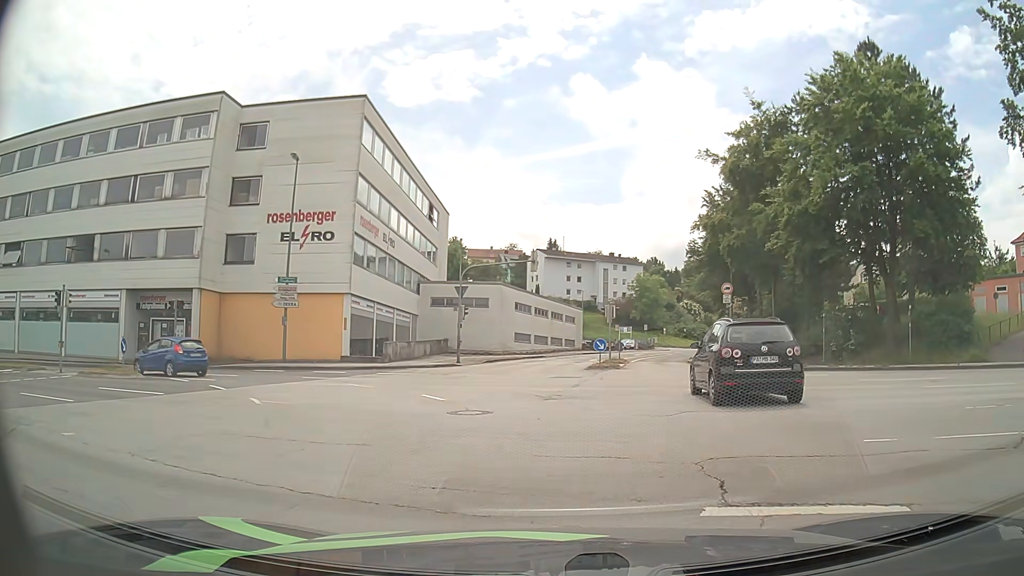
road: tertiary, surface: asphalt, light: Day
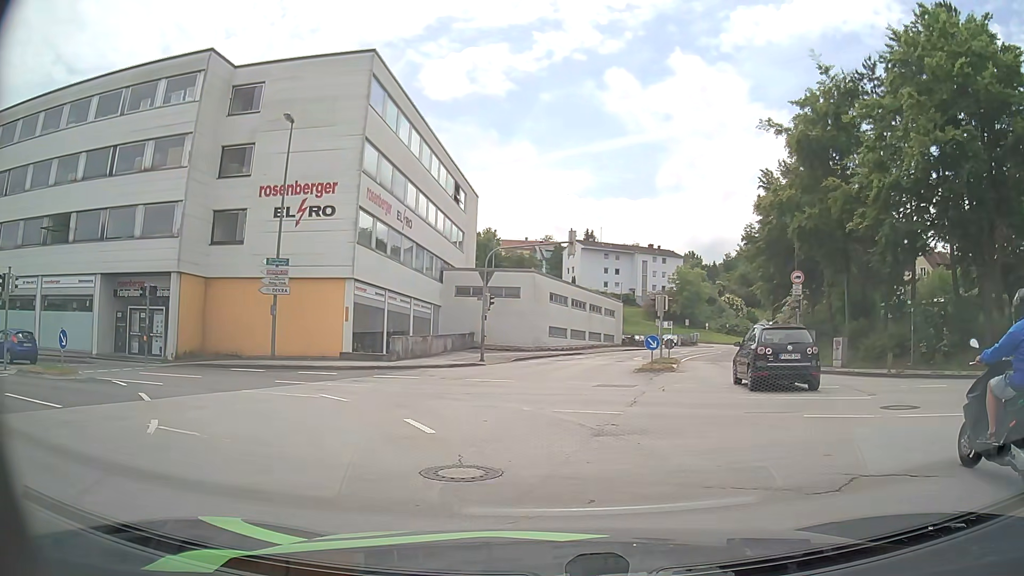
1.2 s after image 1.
(-0.1, +5.6) m; -3°
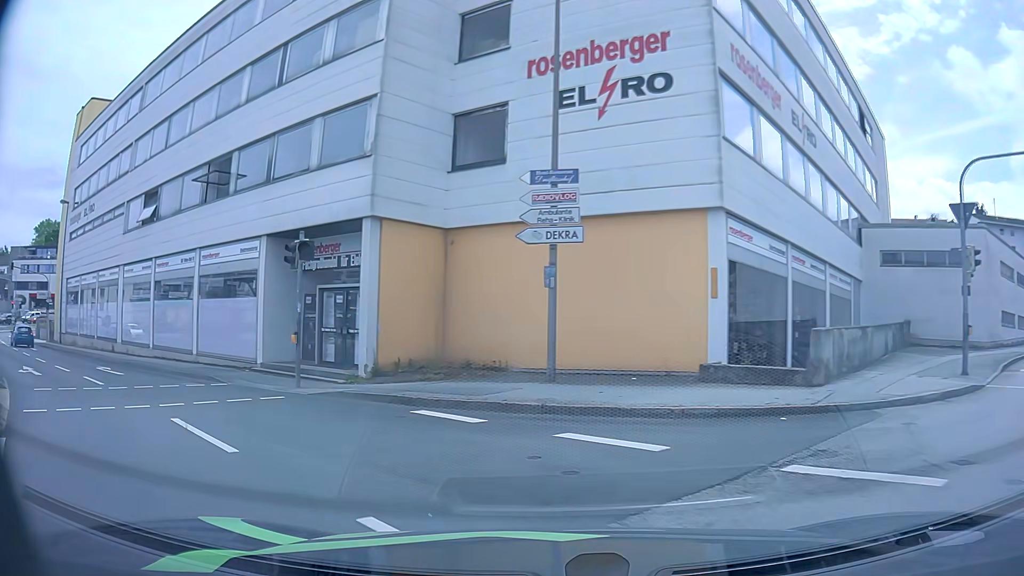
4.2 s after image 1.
(-3.0, +14.9) m; -32°
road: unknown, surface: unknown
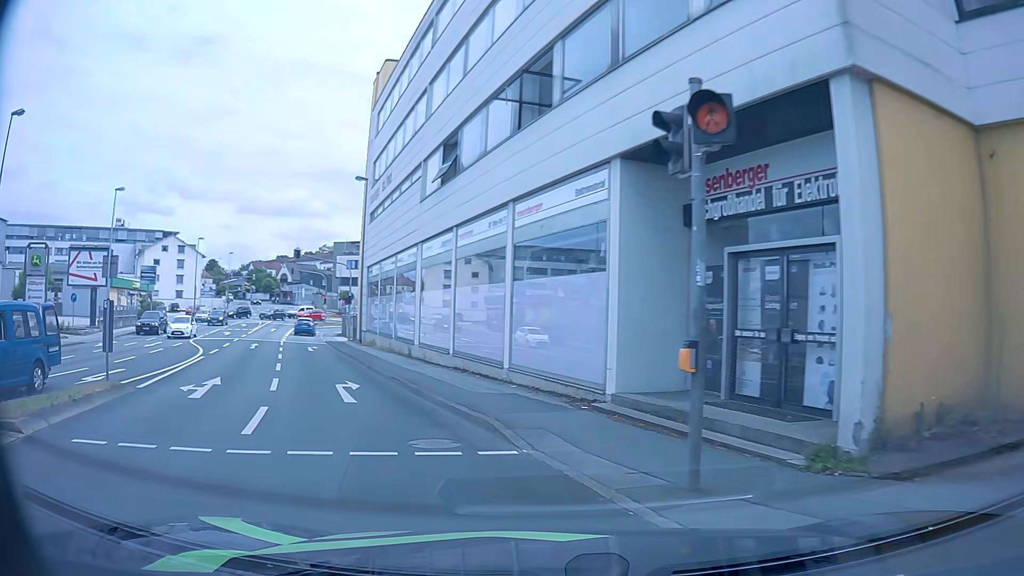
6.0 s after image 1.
(-2.8, +9.3) m; -33°
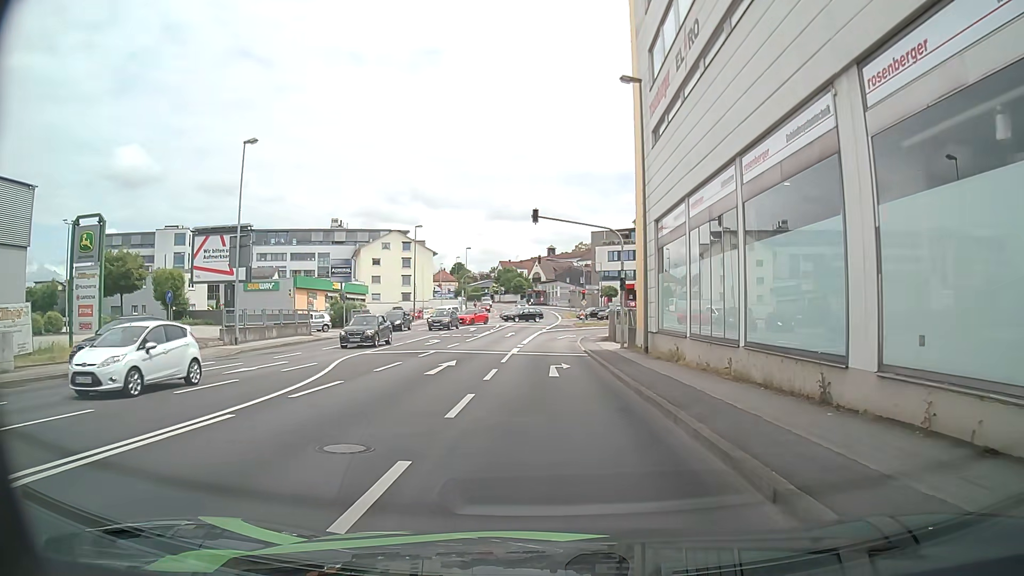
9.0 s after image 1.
(-5.1, +16.6) m; -22°
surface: asphalt
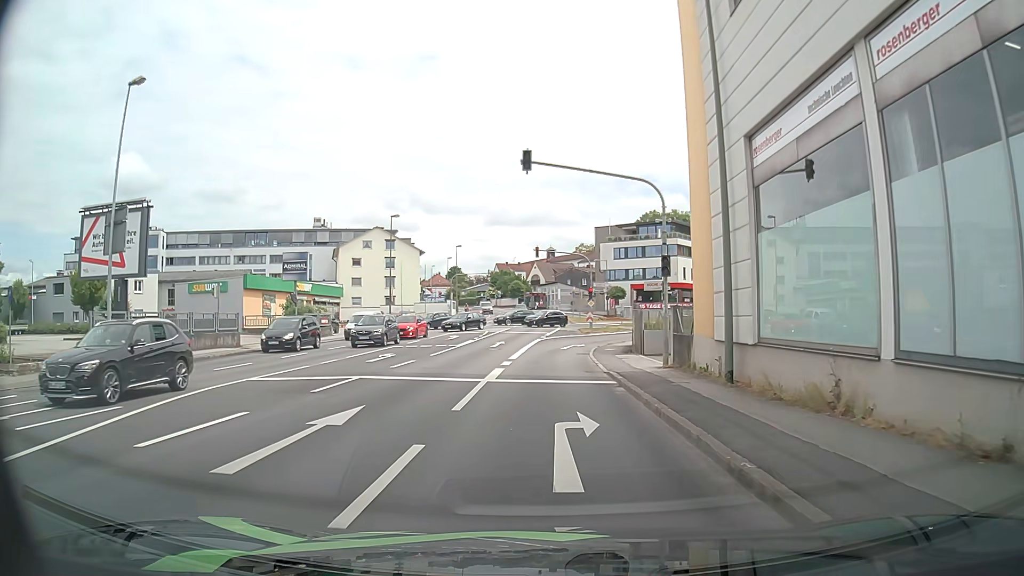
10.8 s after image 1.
(0.0, +11.2) m; -1°
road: tertiary_link
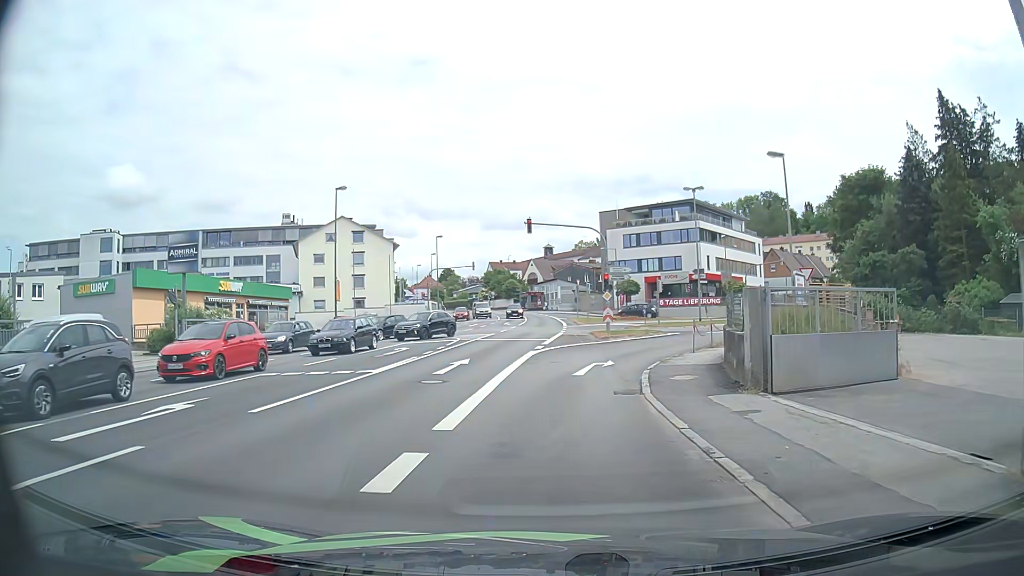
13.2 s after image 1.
(+0.2, +15.7) m; 0°
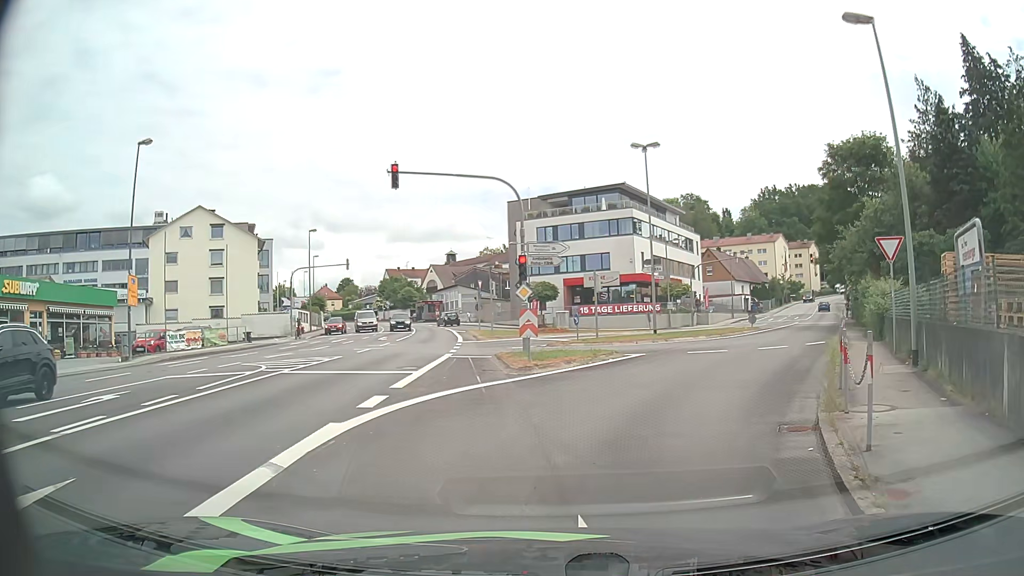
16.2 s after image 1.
(+0.9, +15.7) m; +9°
